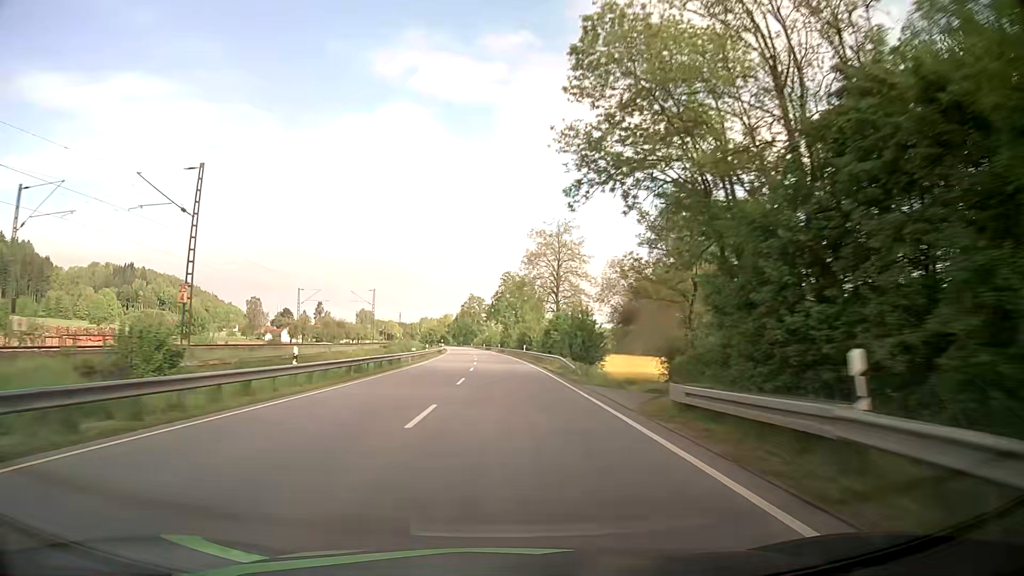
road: primary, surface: asphalt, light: Day
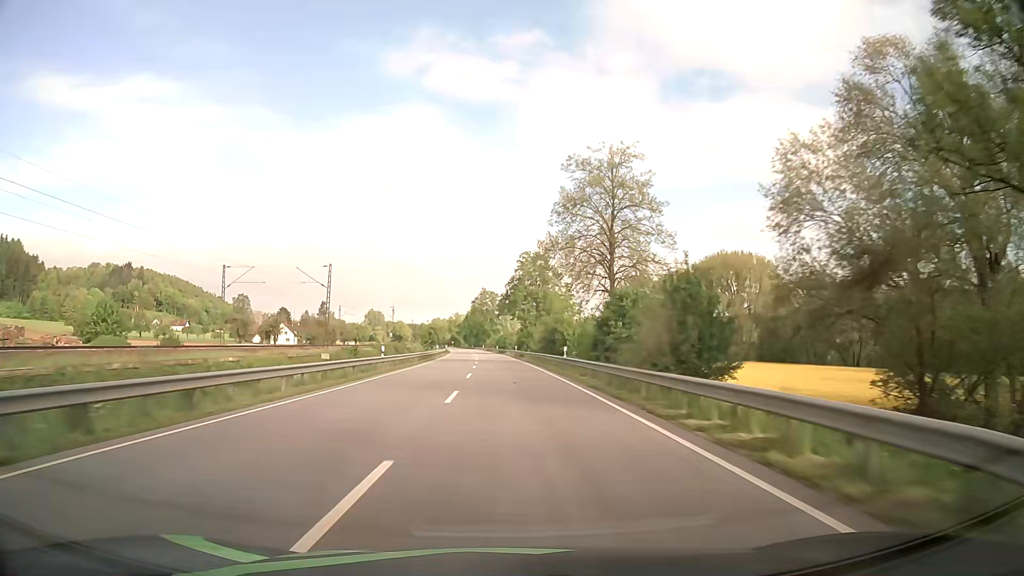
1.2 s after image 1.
(-0.4, +32.2) m; -1°
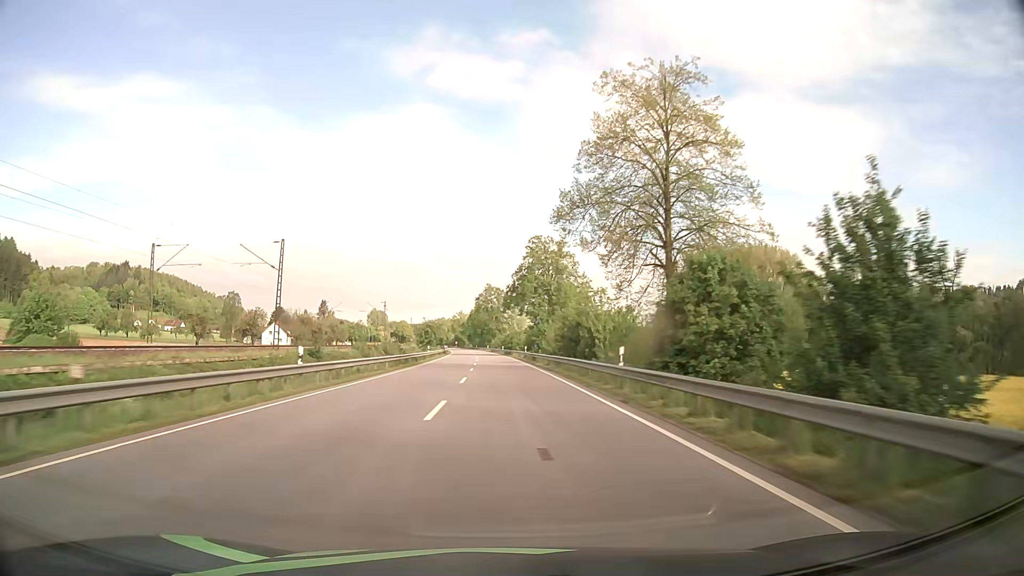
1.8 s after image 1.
(-0.1, +16.1) m; -1°
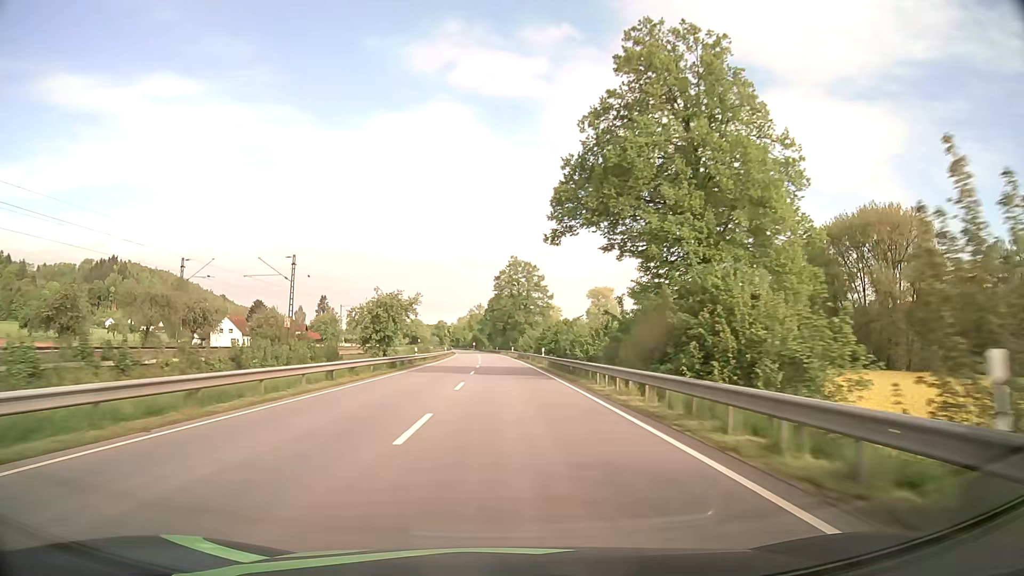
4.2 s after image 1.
(-1.3, +64.2) m; -2°
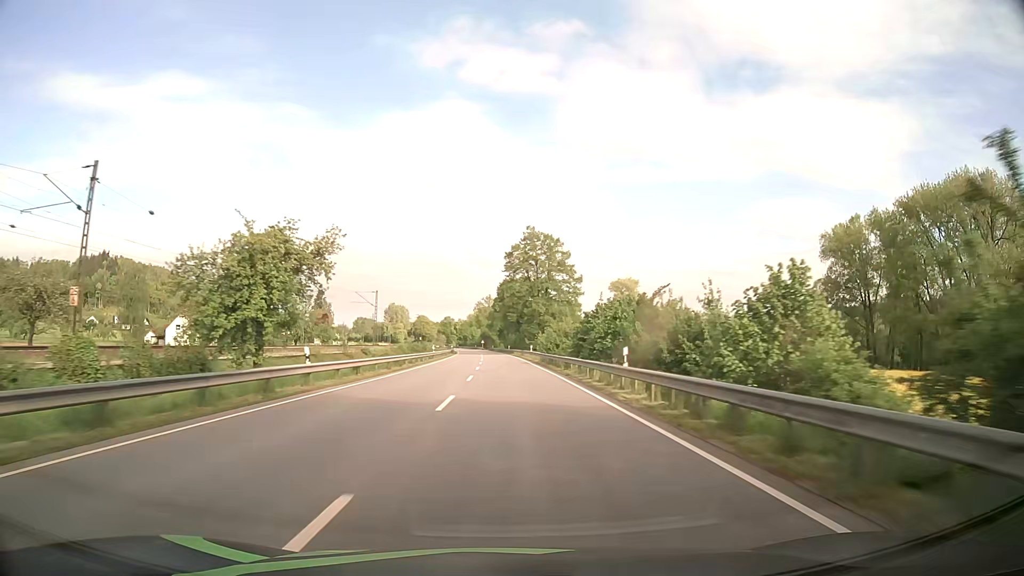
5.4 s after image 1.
(-0.3, +32.1) m; -1°
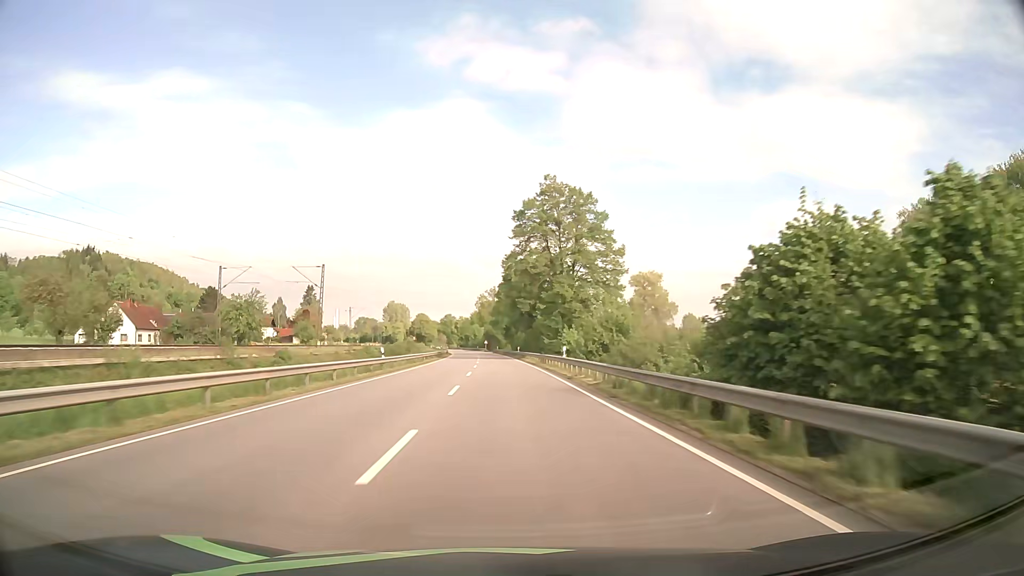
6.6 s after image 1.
(-0.3, +32.0) m; -1°
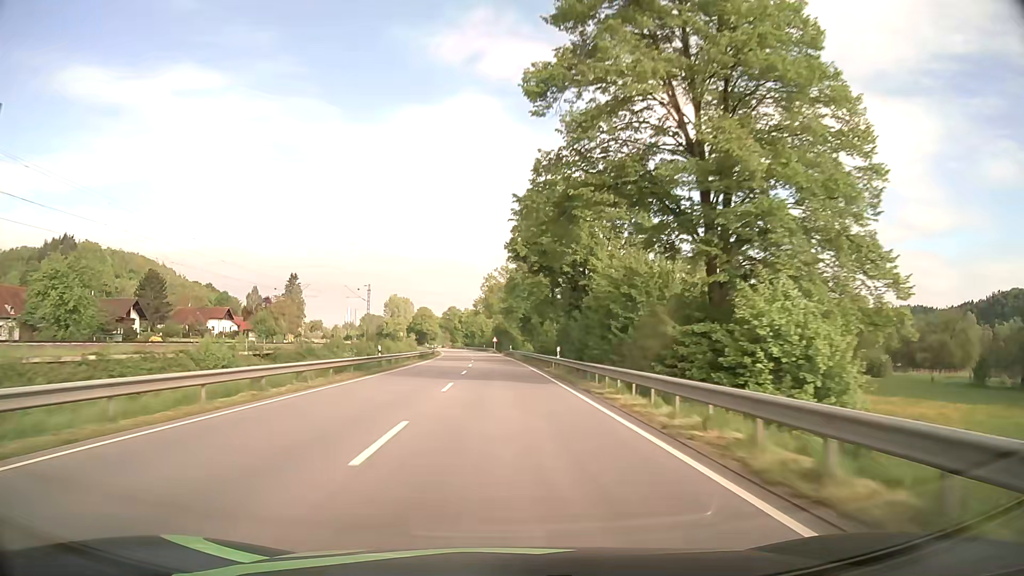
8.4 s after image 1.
(-0.5, +48.0) m; -1°
(0, +10) (0, +20) (0, +30) (-1, +40) (-1, +50) (-1, +60) (-2, +70) (-2, +80) (-3, +90) (-4, +100) m
